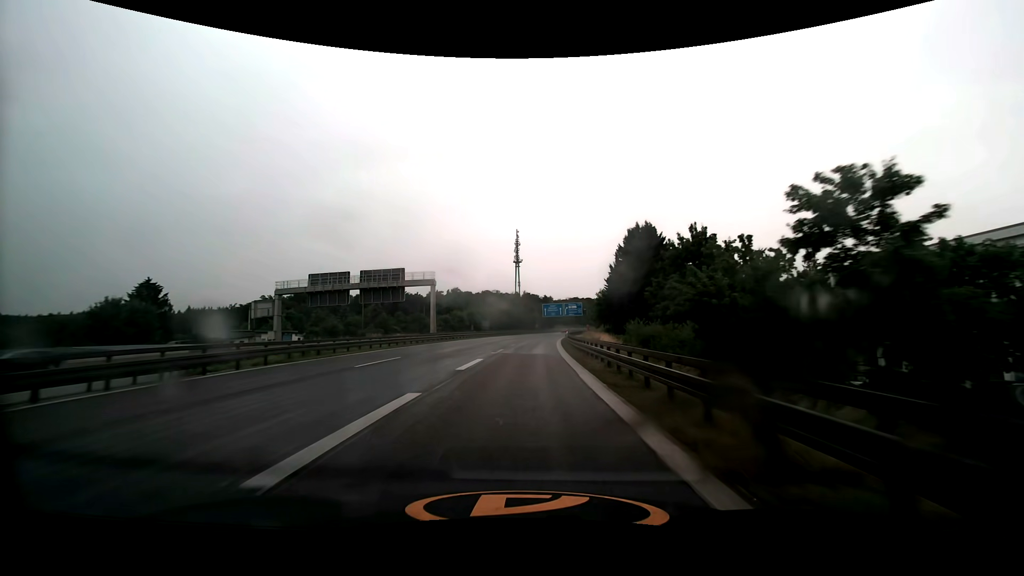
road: motorway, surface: asphalt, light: Day
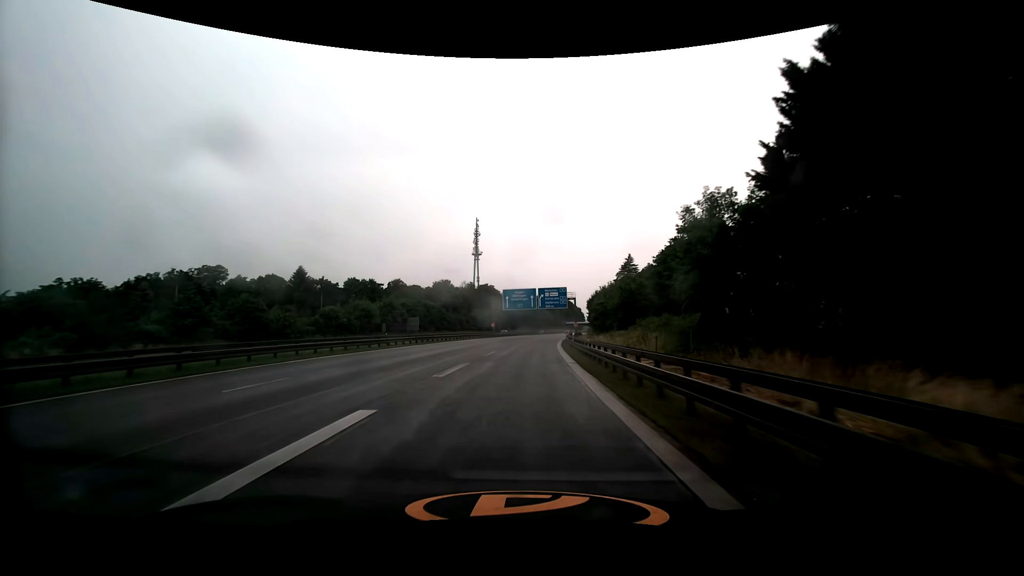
(+2.3, +61.8) m; +4°
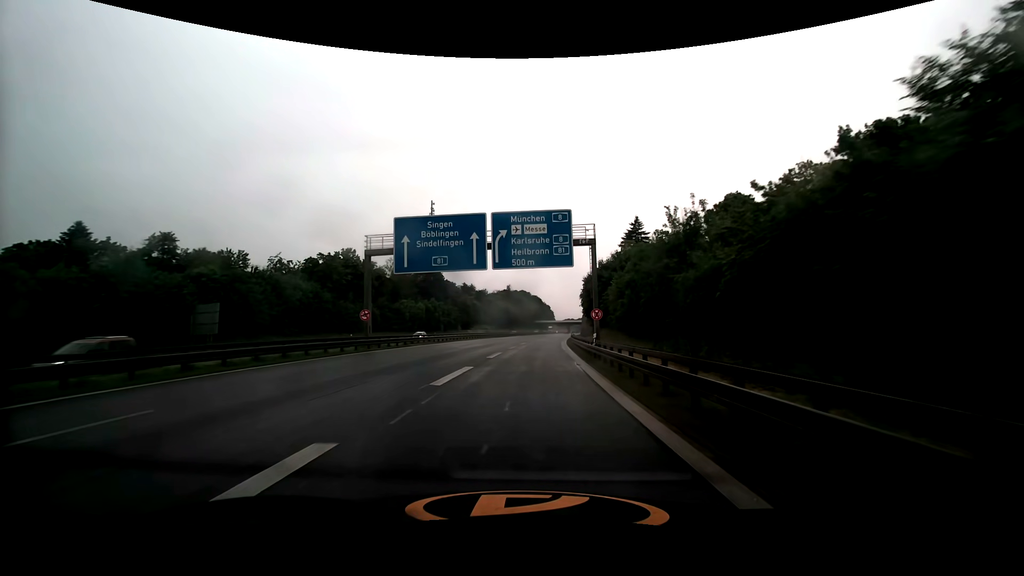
(+2.3, +62.0) m; +4°
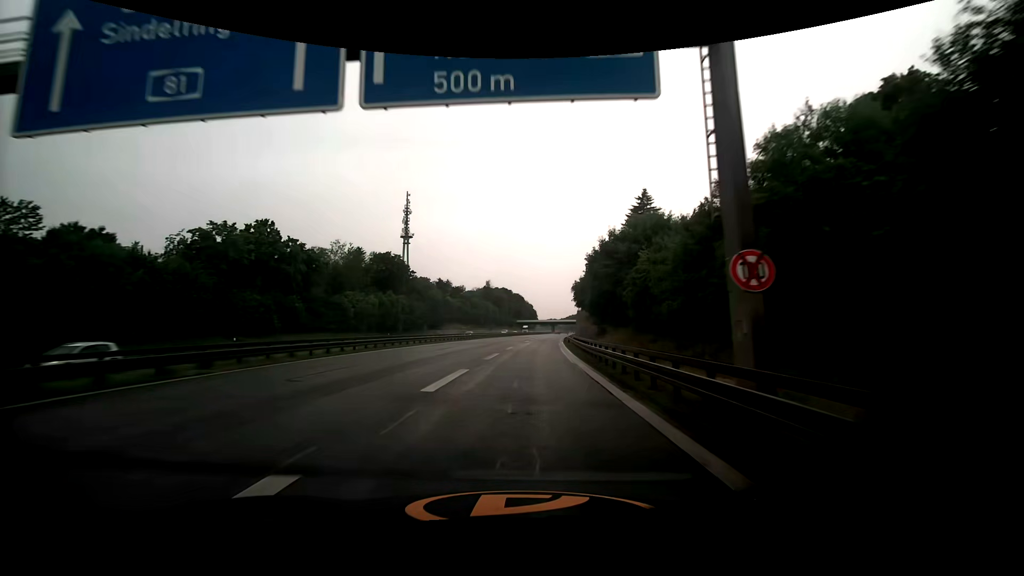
(+0.4, +25.2) m; +2°
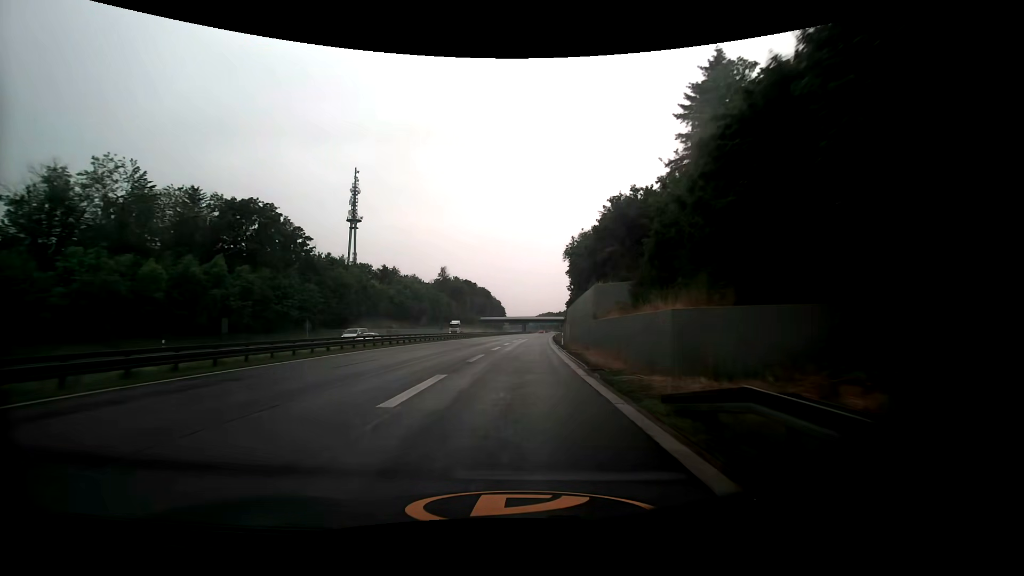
(+1.6, +49.9) m; +4°
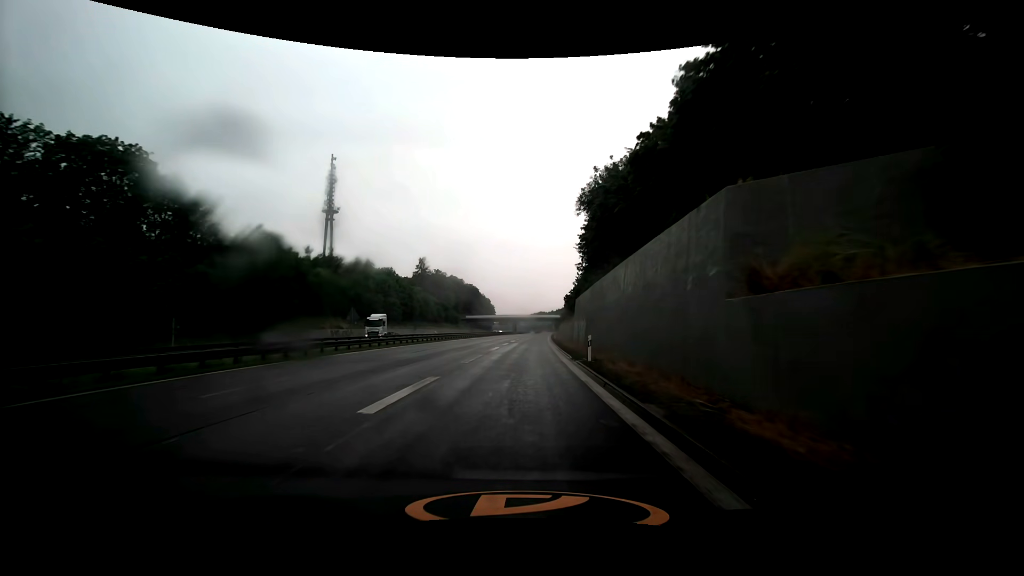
(+0.2, +24.5) m; +1°
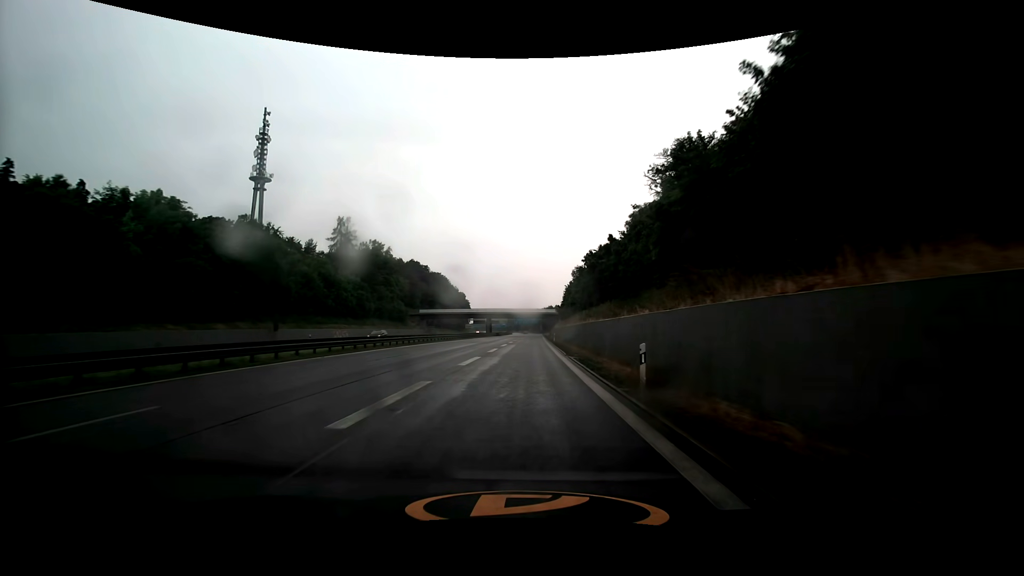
(+1.2, +60.8) m; +2°
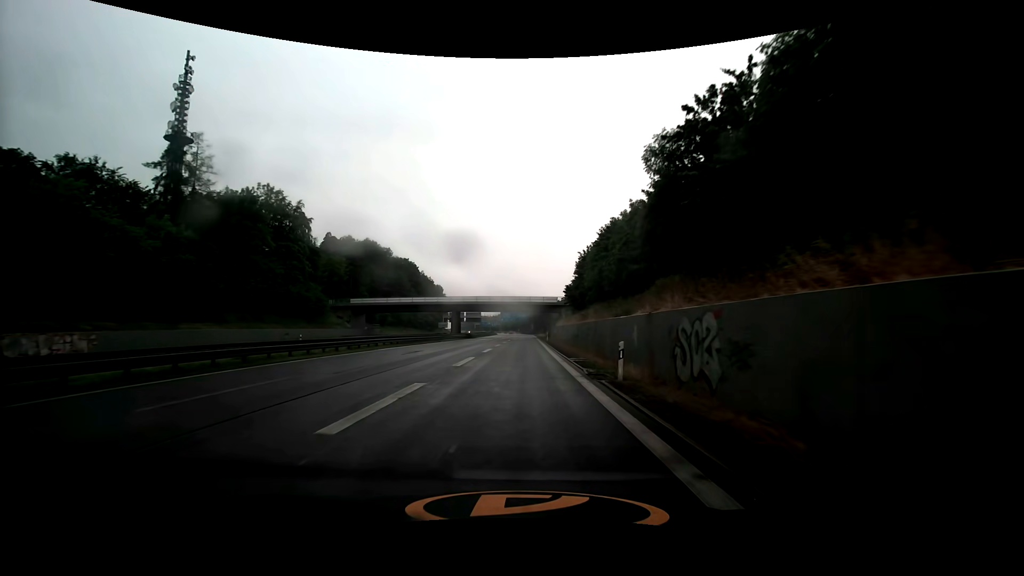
(+0.5, +48.3) m; +1°
(0, +10) (0, +20) (0, +30) (0, +40) (0, +50) (0, +60) (0, +70) (0, +80) (0, +90) (0, +100) m
